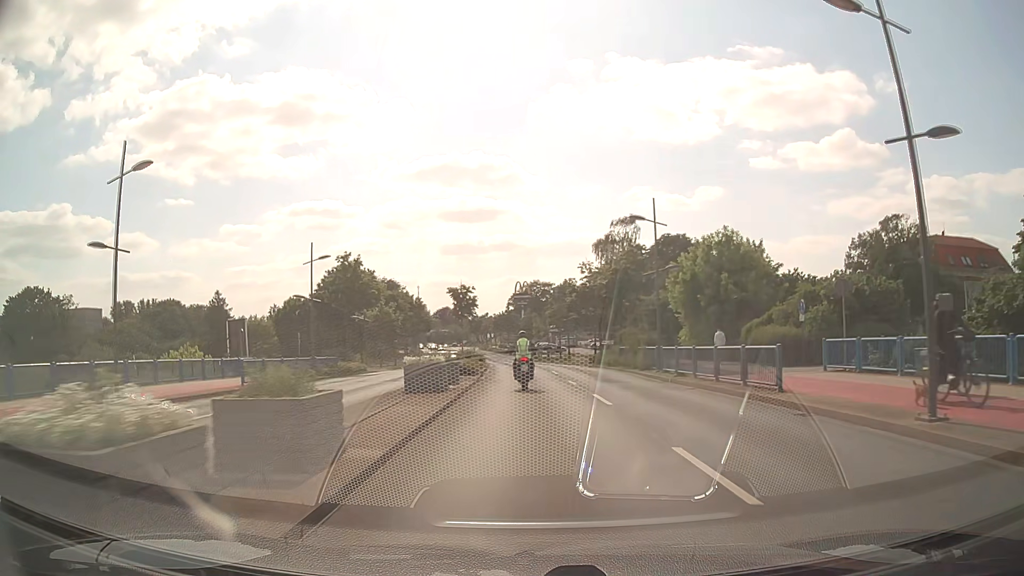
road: secondary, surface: asphalt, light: Day
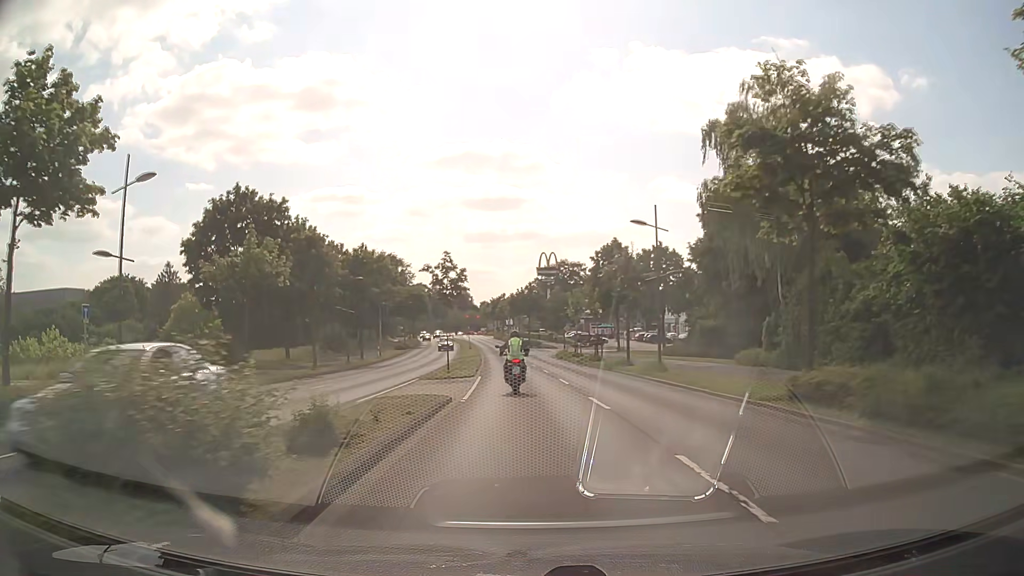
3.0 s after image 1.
(-0.6, +34.8) m; -3°
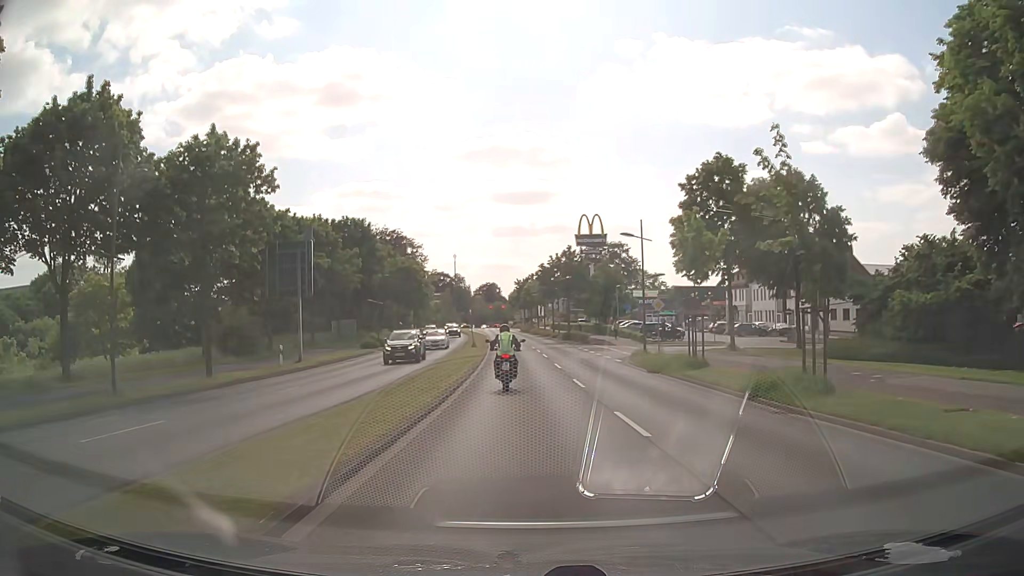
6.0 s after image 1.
(-0.3, +31.4) m; -2°
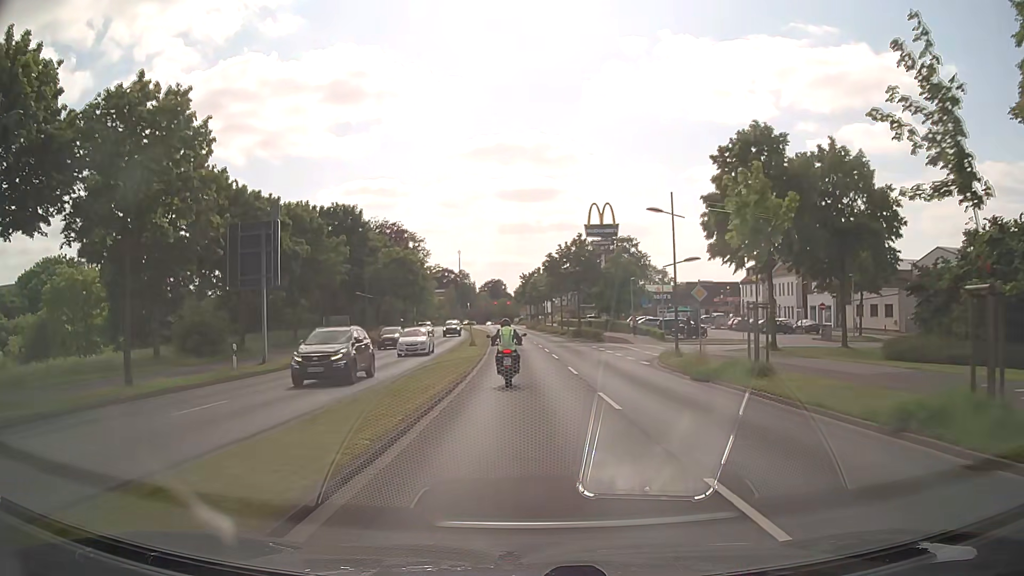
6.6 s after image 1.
(0.0, +6.0) m; -1°
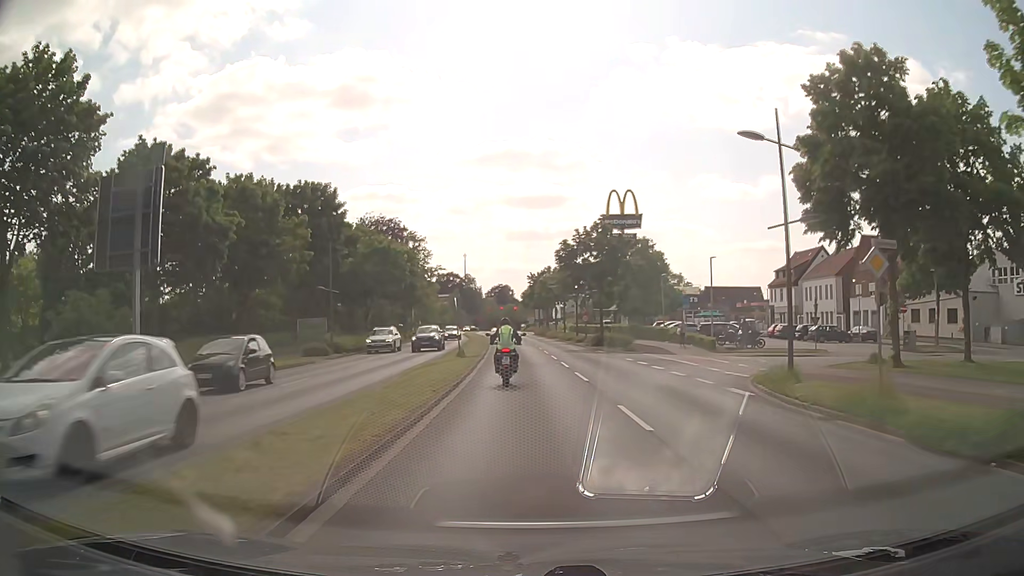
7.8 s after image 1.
(0.0, +11.7) m; 0°
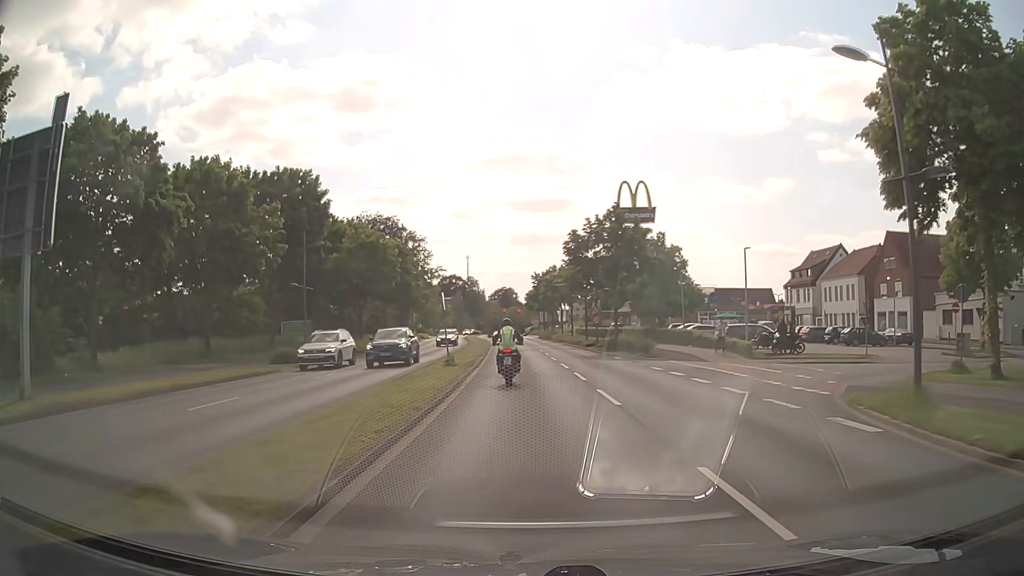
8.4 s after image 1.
(0.0, +5.7) m; 0°
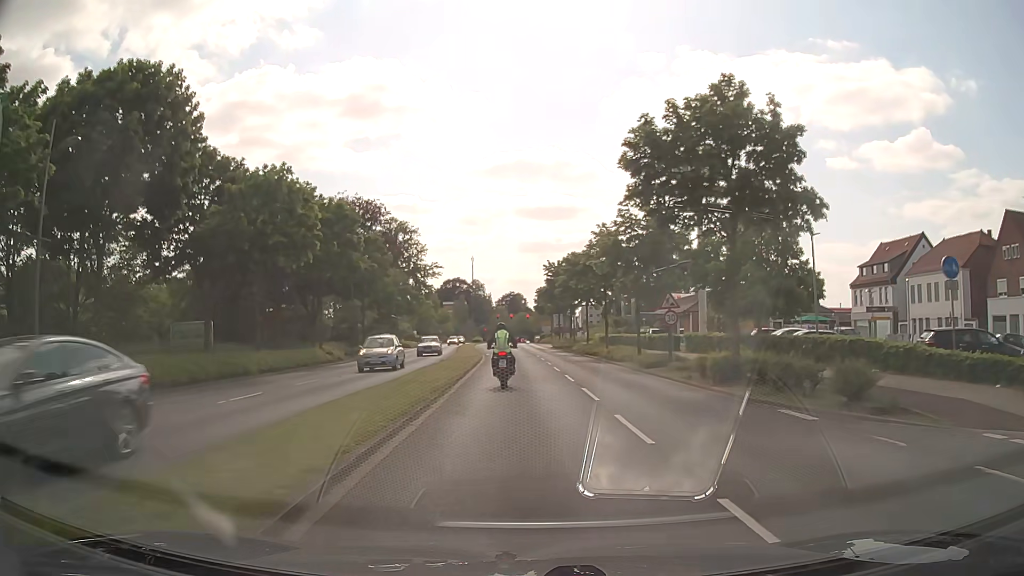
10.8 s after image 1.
(-0.2, +22.1) m; -1°
